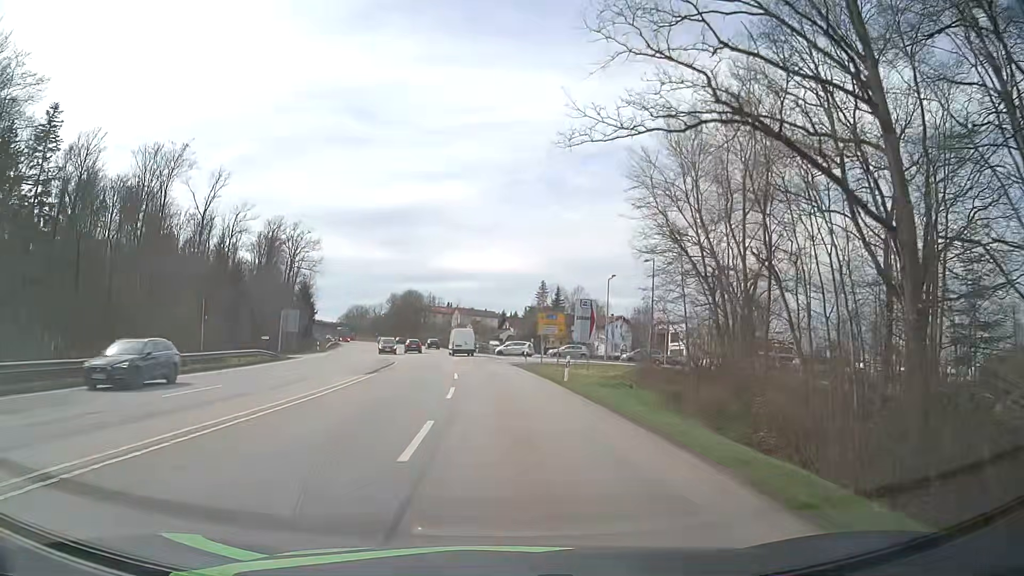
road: secondary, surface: asphalt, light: Day
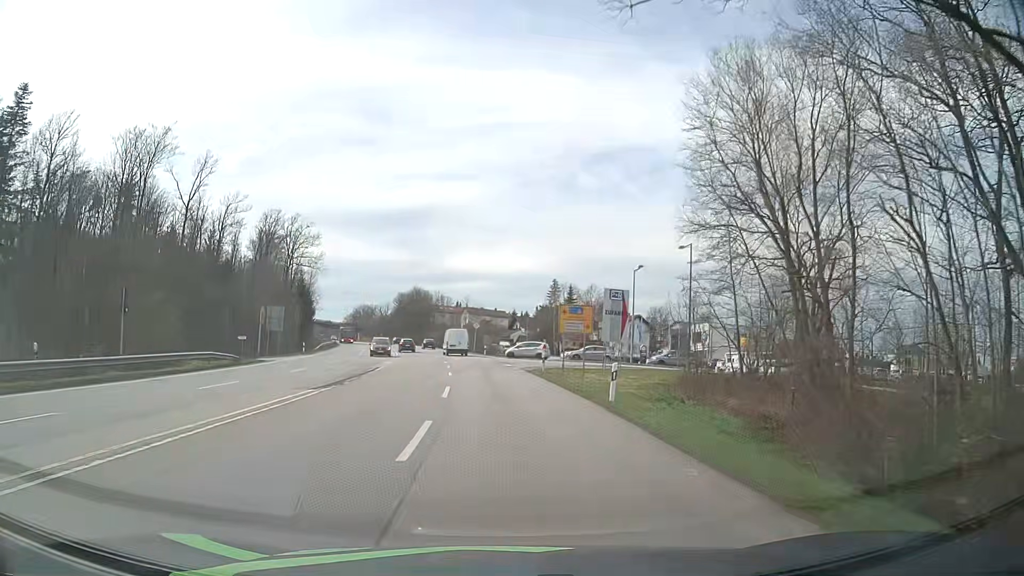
(-0.2, +9.1) m; -1°
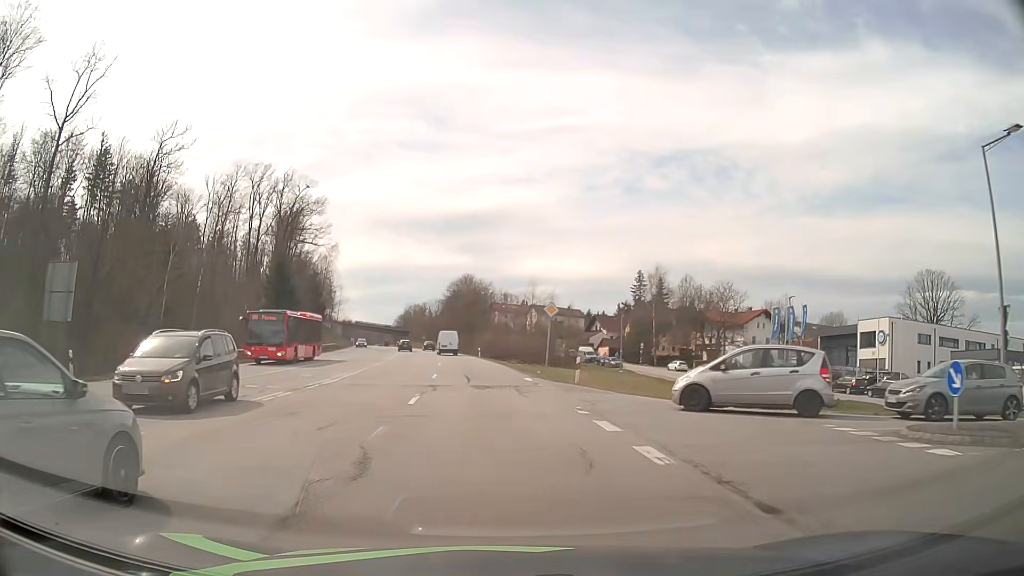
(-2.1, +44.3) m; -6°
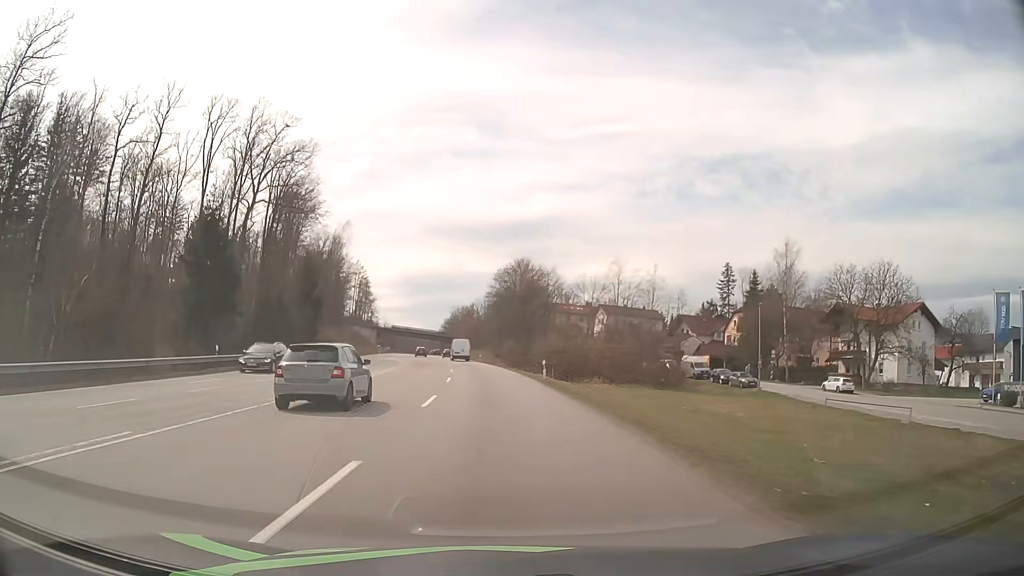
(-1.5, +35.1) m; -5°
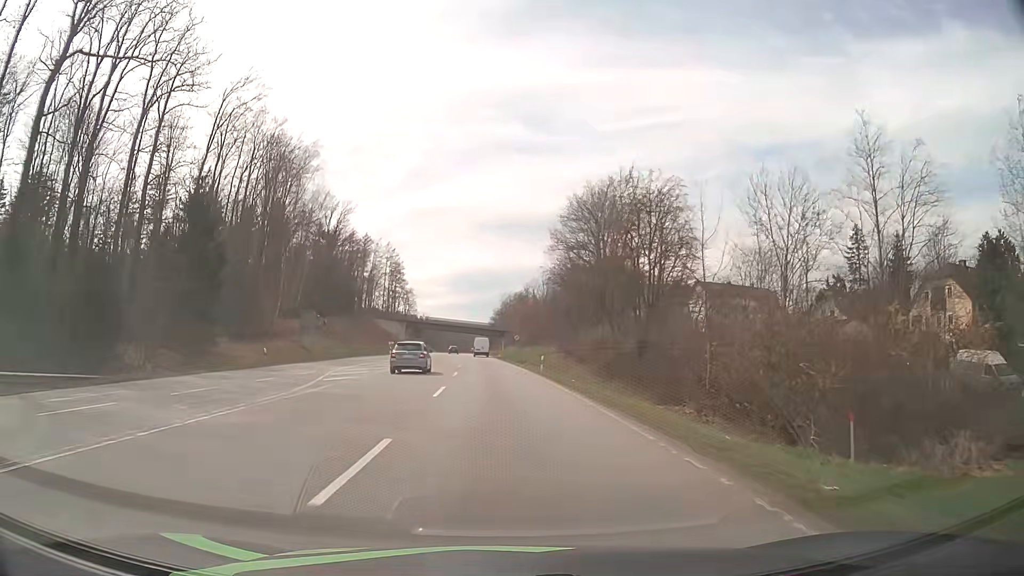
(-1.6, +44.6) m; -4°
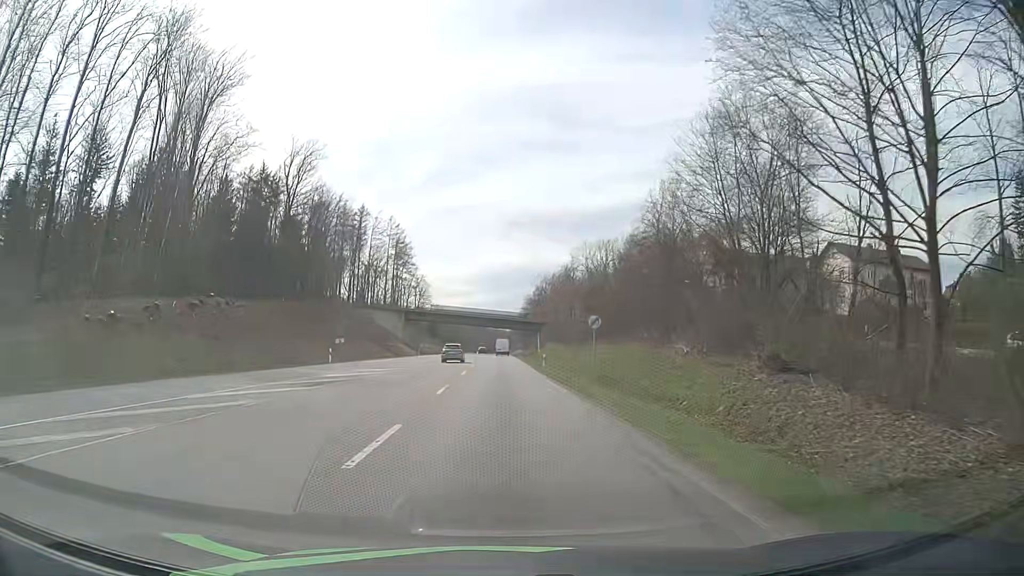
(-1.5, +45.9) m; -2°
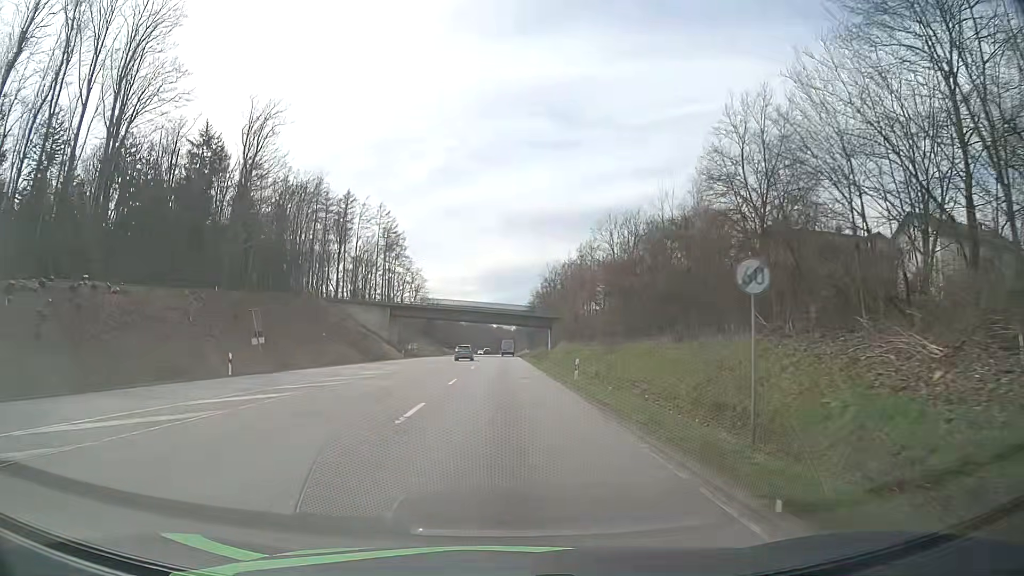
(-0.2, +19.0) m; -1°
